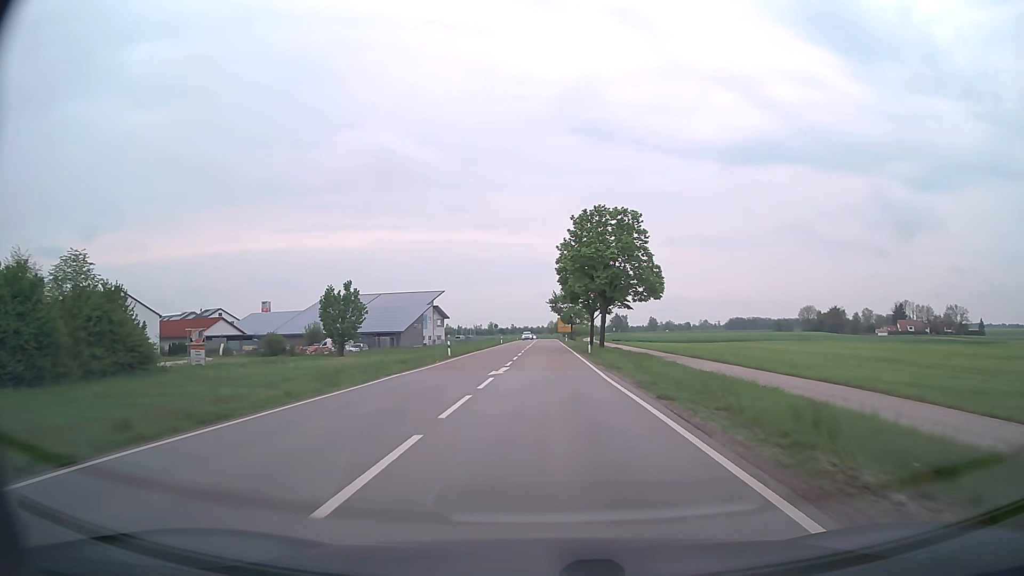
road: secondary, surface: asphalt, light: Day
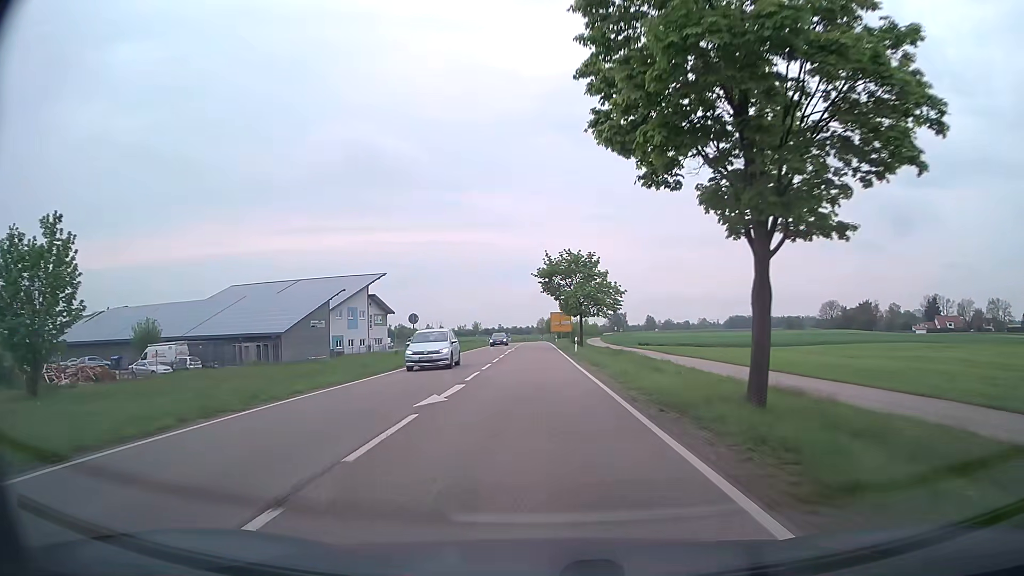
(+0.4, +51.4) m; 0°
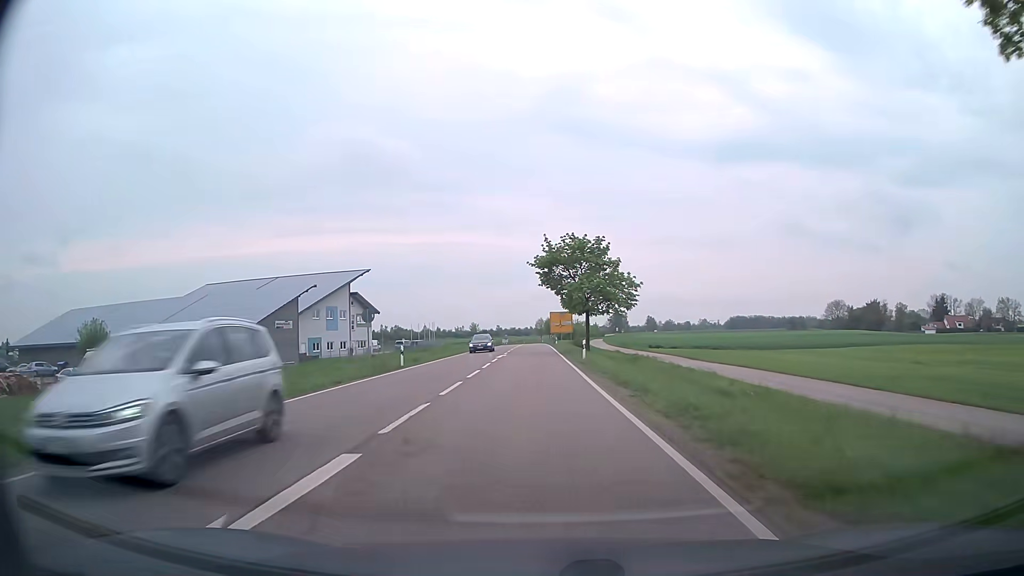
(+0.1, +9.9) m; +1°
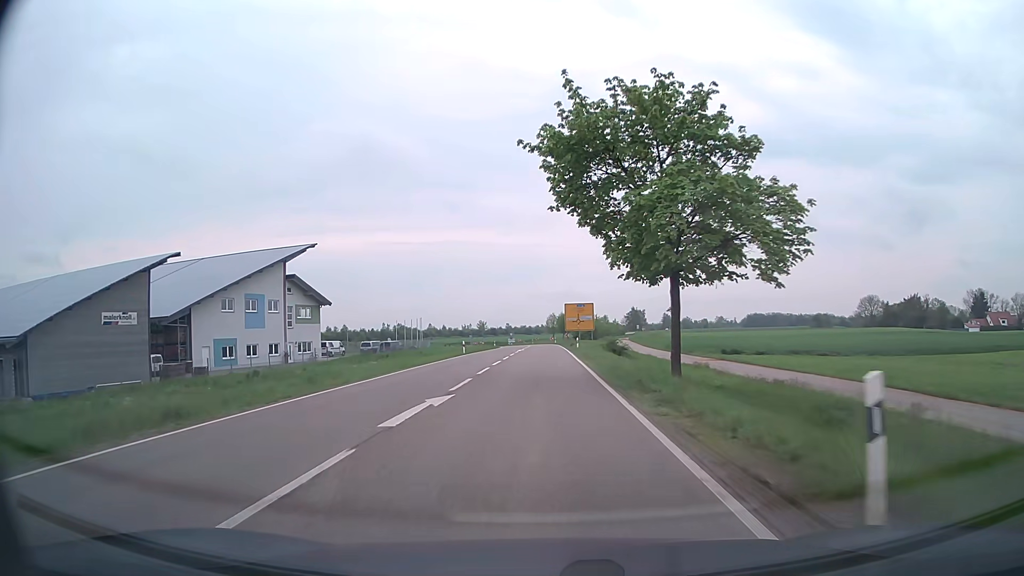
(-0.3, +29.3) m; -1°
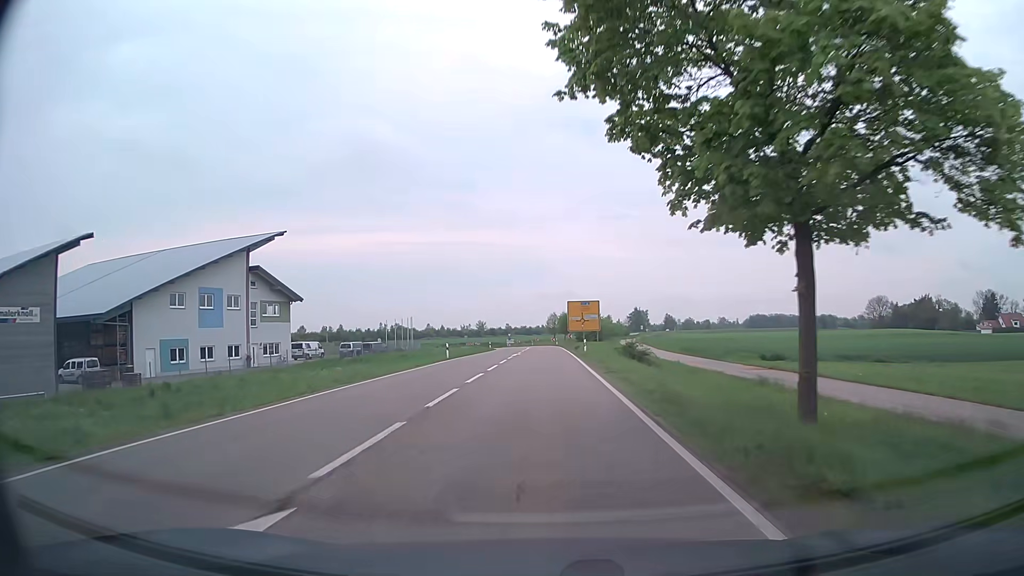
(0.0, +9.5) m; 0°
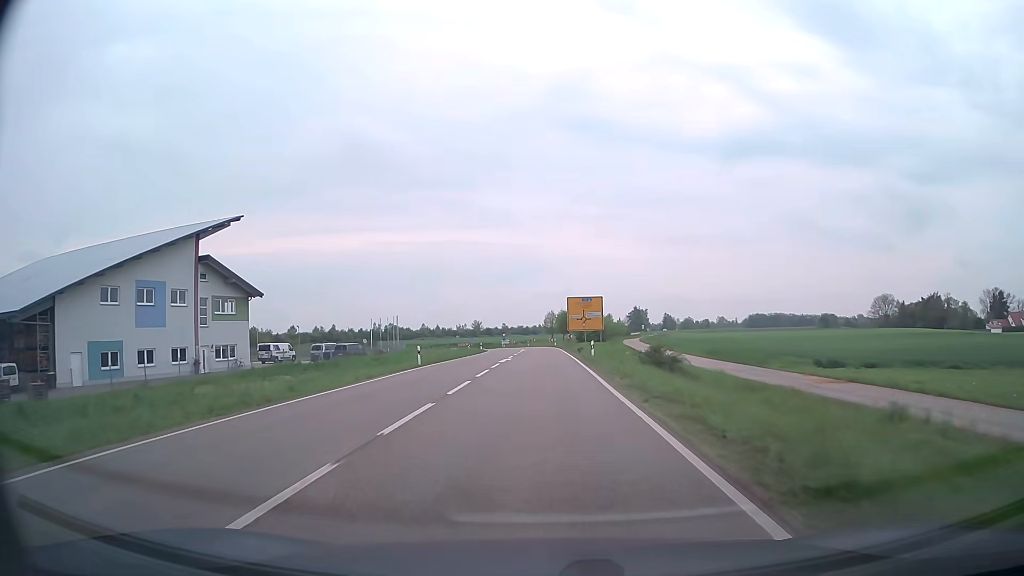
(0.0, +9.4) m; 0°
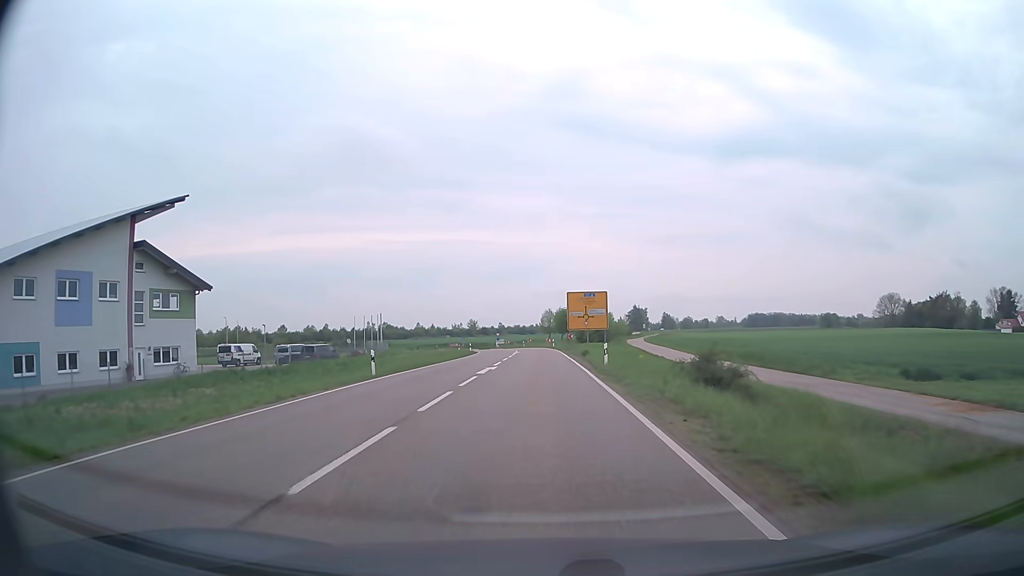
(+0.1, +9.2) m; +1°
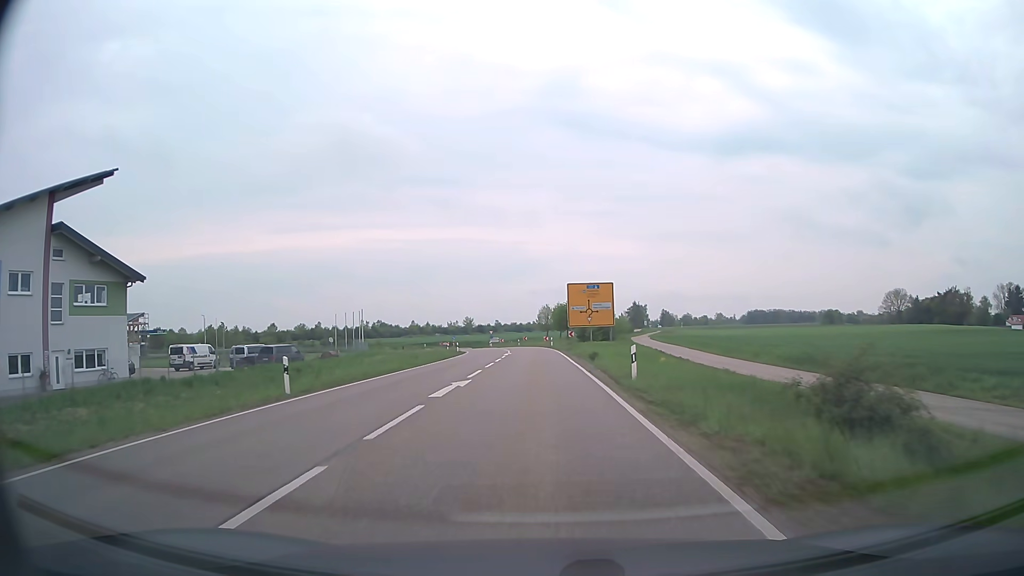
(0.0, +9.0) m; 0°
(0, +10) (0, +20) (0, +30) (0, +40) (0, +50) (-1, +60) (-2, +70) (-3, +80) (-6, +90) (-9, +99) m
